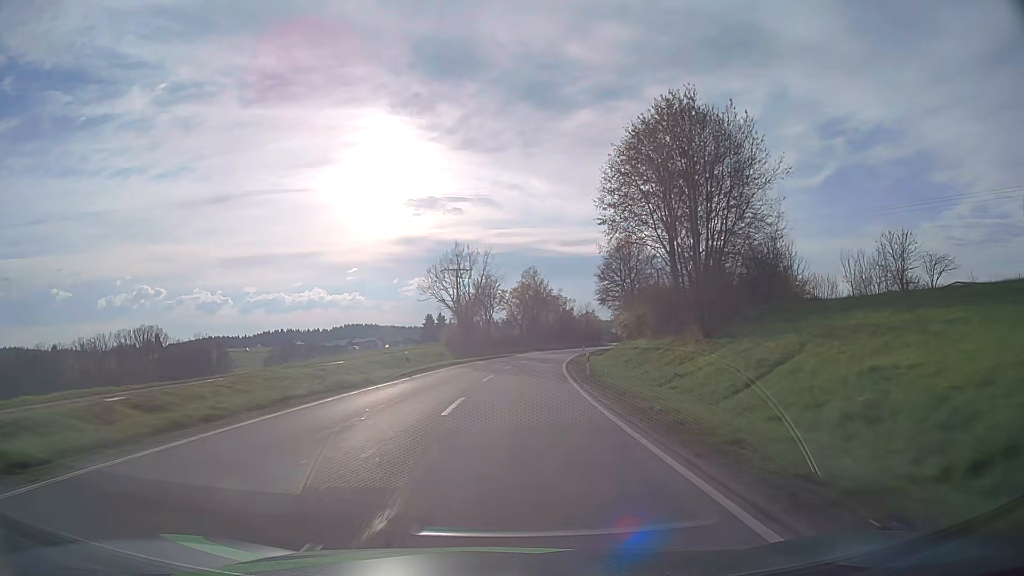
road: secondary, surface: asphalt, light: Day
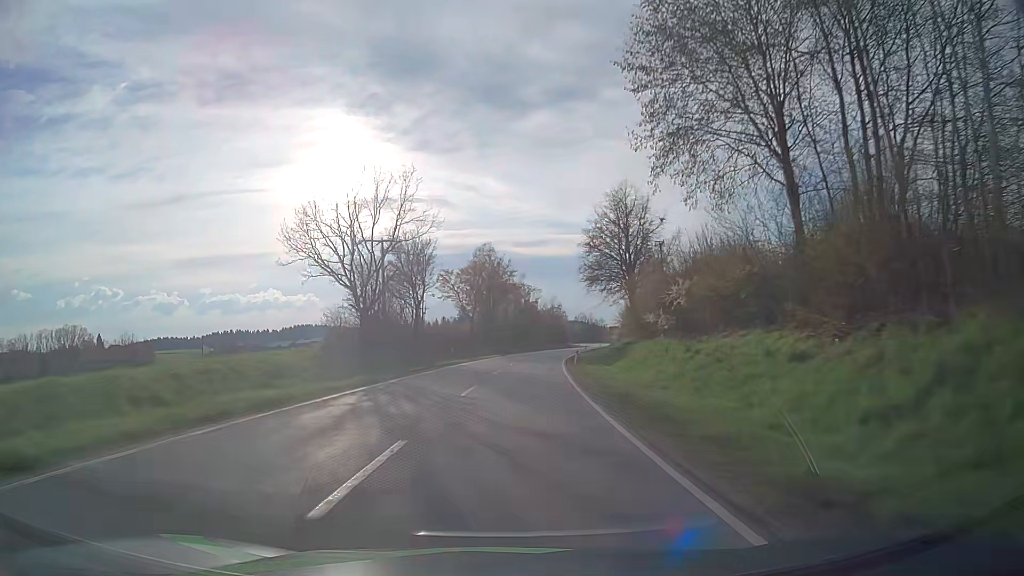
(+1.1, +31.5) m; +4°
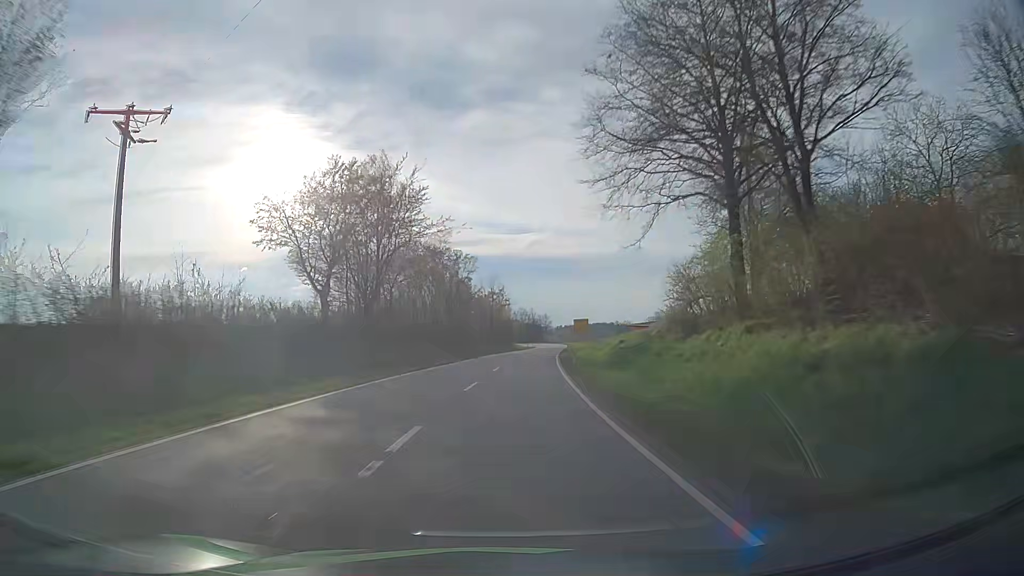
(+2.1, +46.6) m; +6°
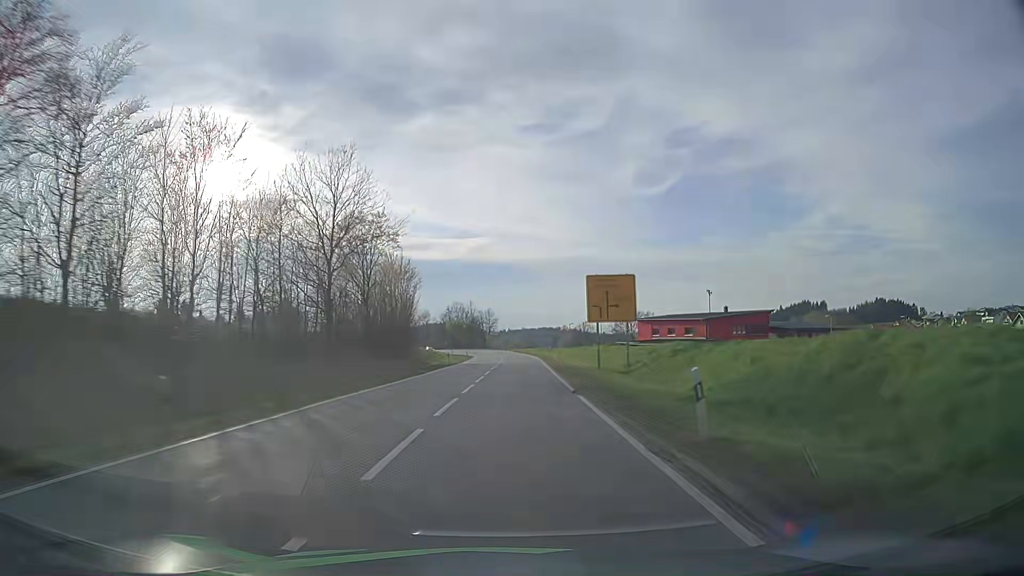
(+4.3, +73.3) m; +5°
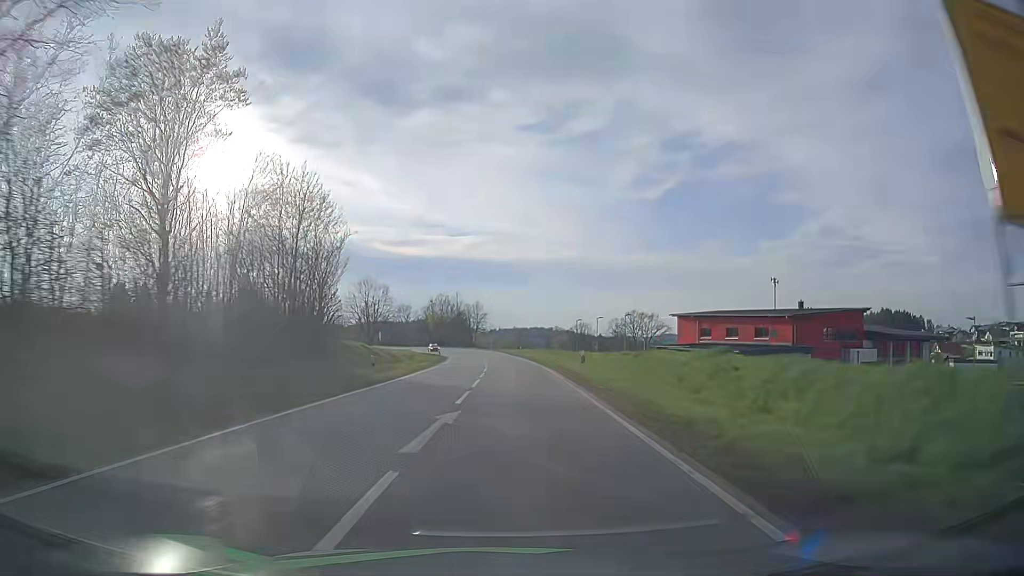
(+0.2, +27.6) m; +1°
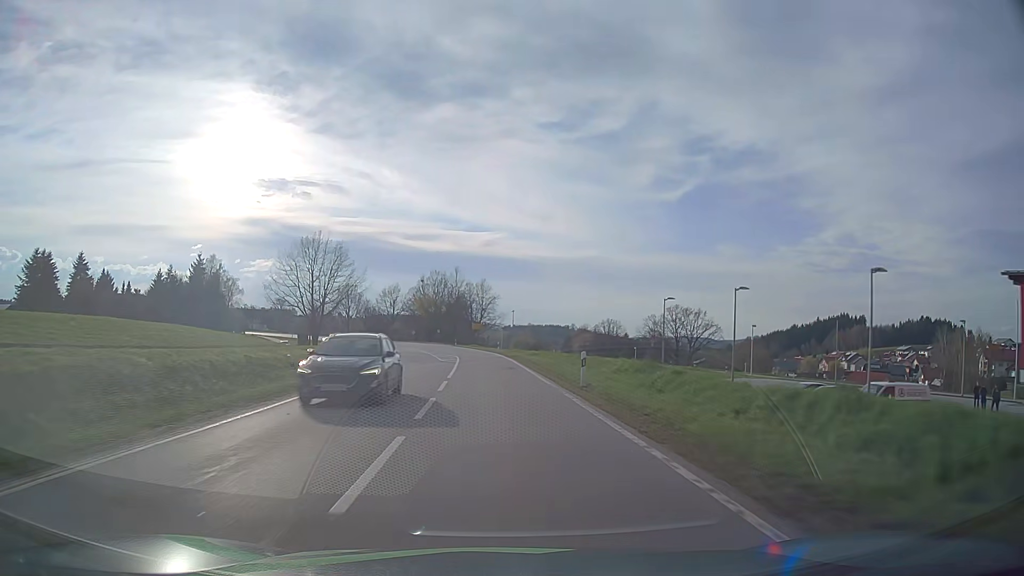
(-0.2, +51.2) m; -1°
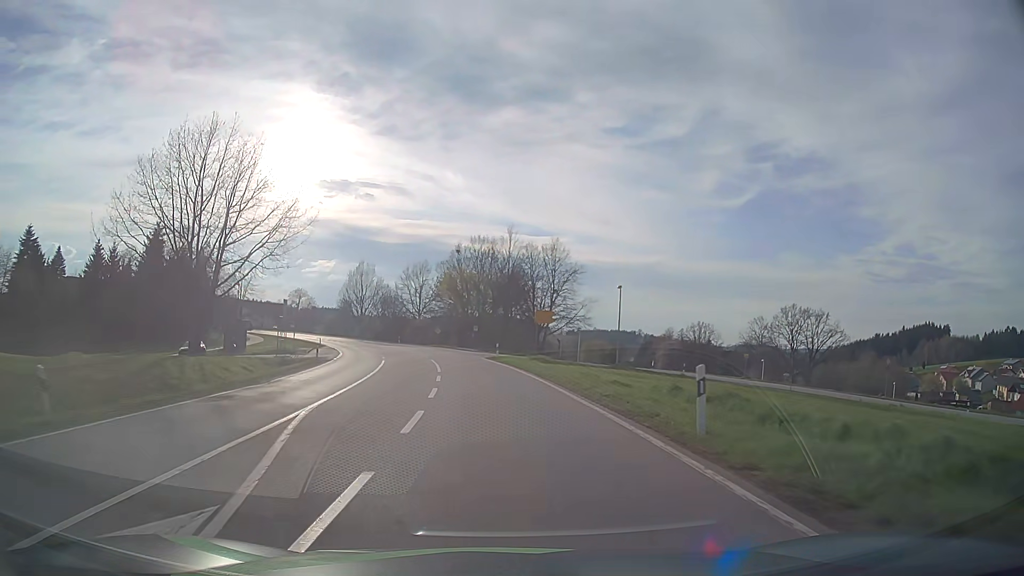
(-2.5, +53.3) m; -5°
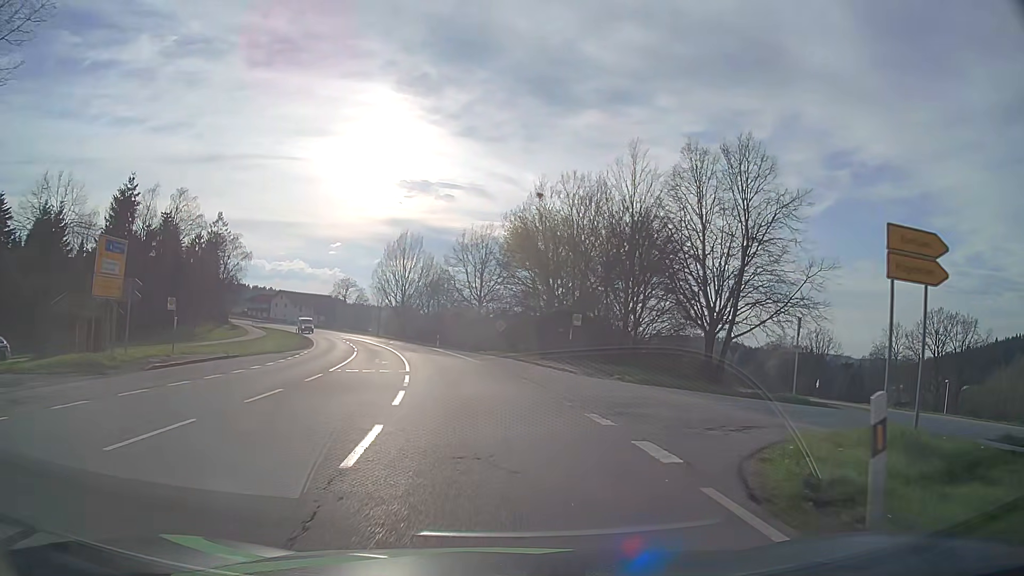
(-2.5, +37.7) m; -7°
(+1, +10) (+8, +16) (+18, +18) (+21, +28) (+20, +38) (+18, +47) (+17, +57) (+18, +67) (+25, +75) (+34, +78) m
